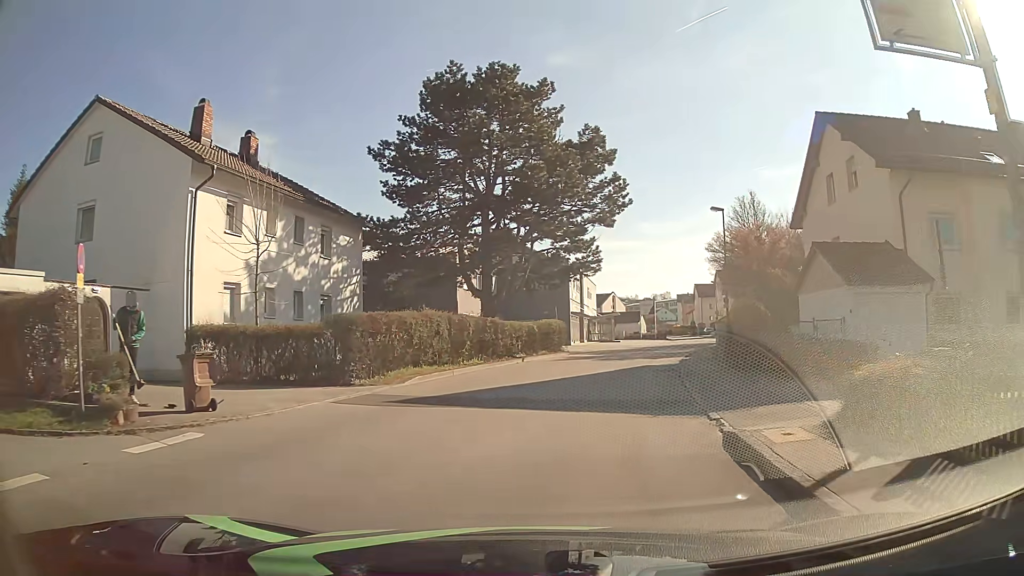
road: unclassified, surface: asphalt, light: Day
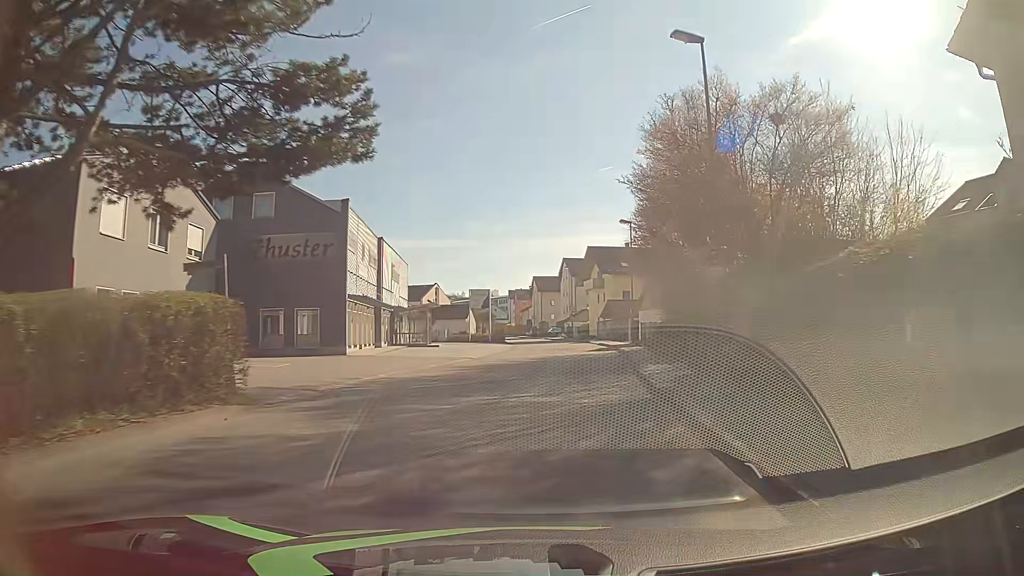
(+3.3, +25.9) m; +14°
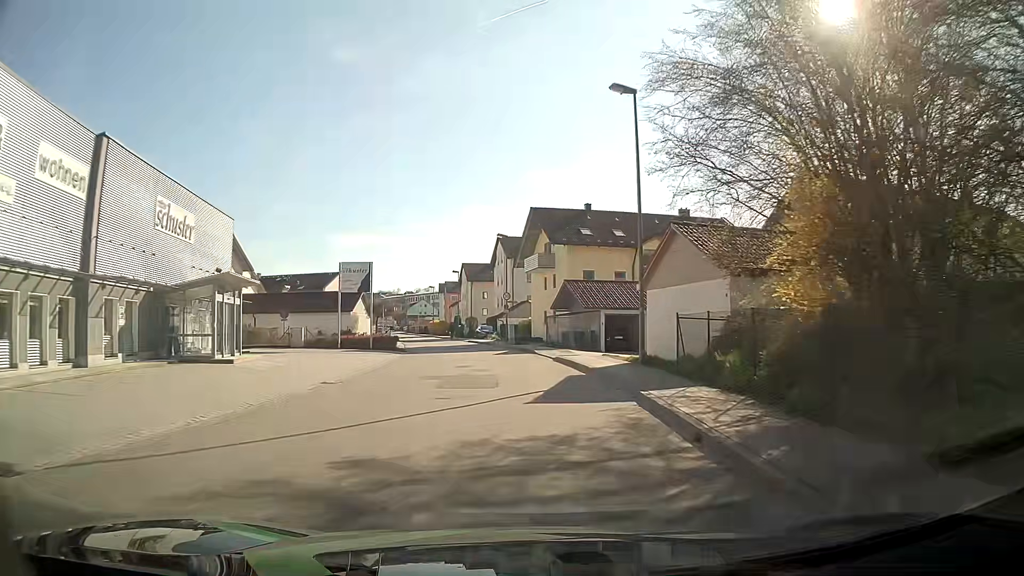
(+1.8, +25.9) m; +6°
(0, +10) (-1, +20) (-2, +30) (-3, +40) (-5, +50) (-7, +59) (-9, +69) (-11, +79) (-14, +89) (-16, +98) m
